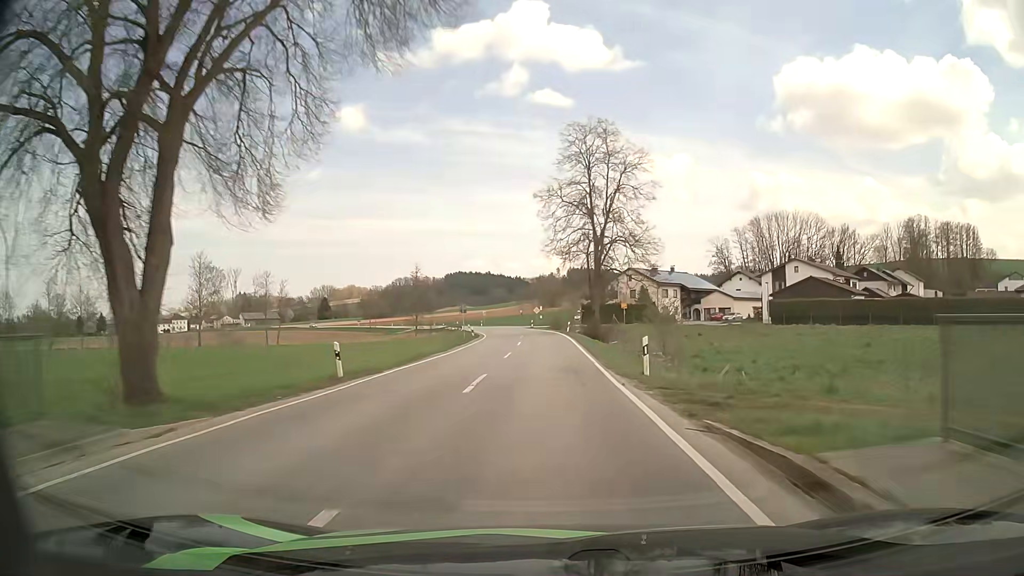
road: secondary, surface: asphalt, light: Day
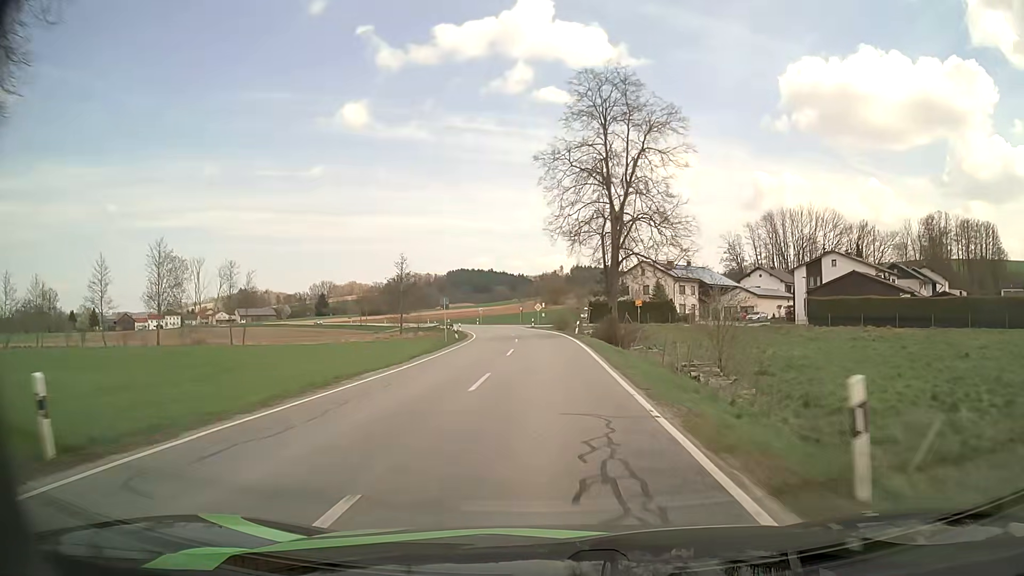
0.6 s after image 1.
(-0.1, +11.3) m; 0°
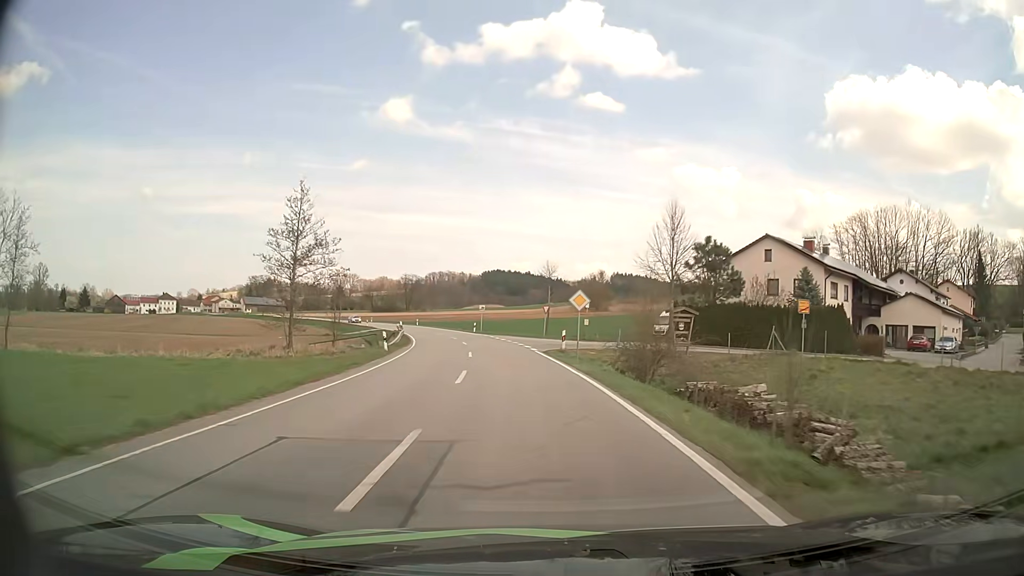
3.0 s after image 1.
(-0.7, +43.5) m; -3°
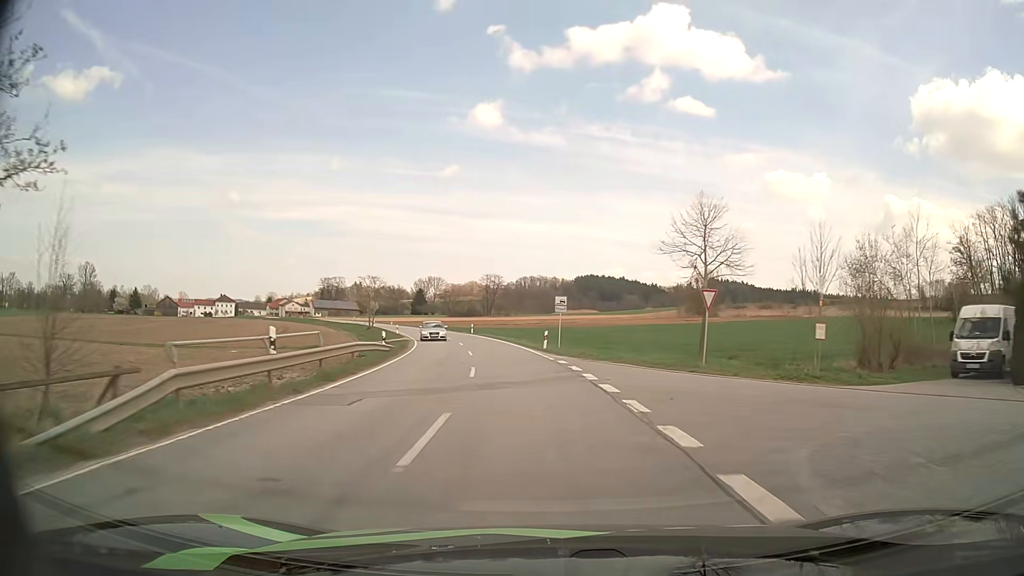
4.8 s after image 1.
(-2.3, +32.0) m; -8°
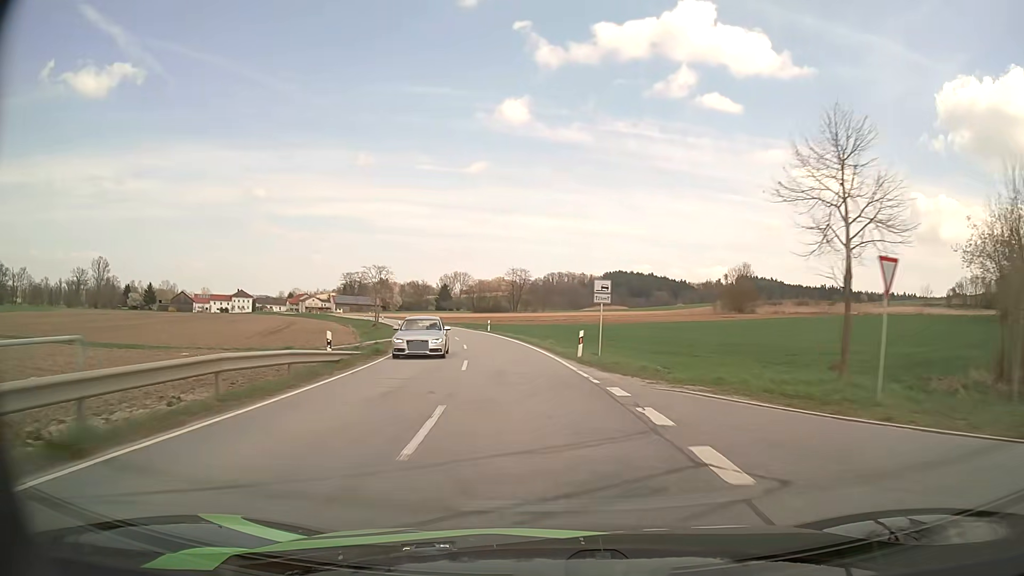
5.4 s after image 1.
(-0.2, +10.8) m; -2°
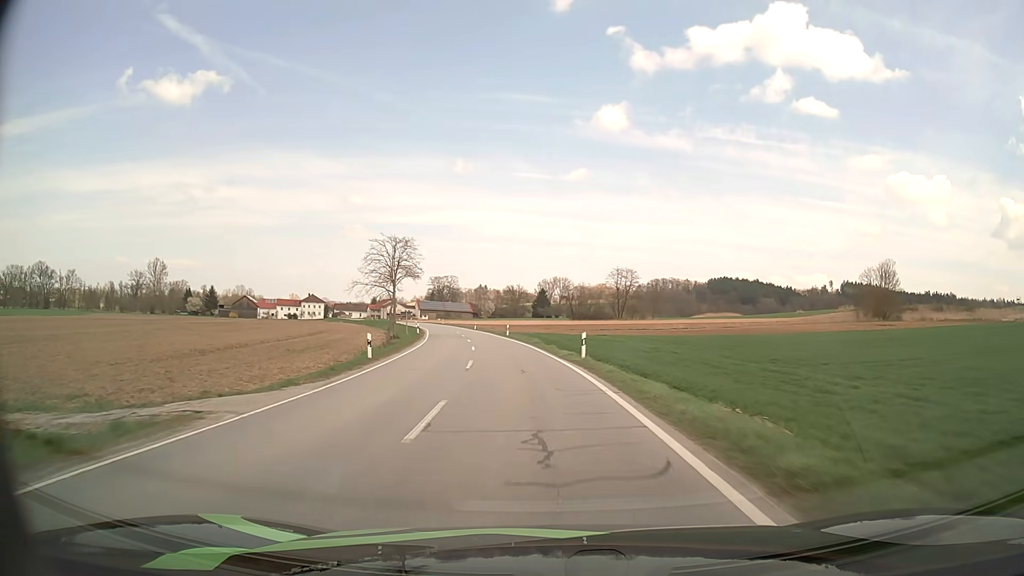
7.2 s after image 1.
(-2.4, +33.1) m; -9°
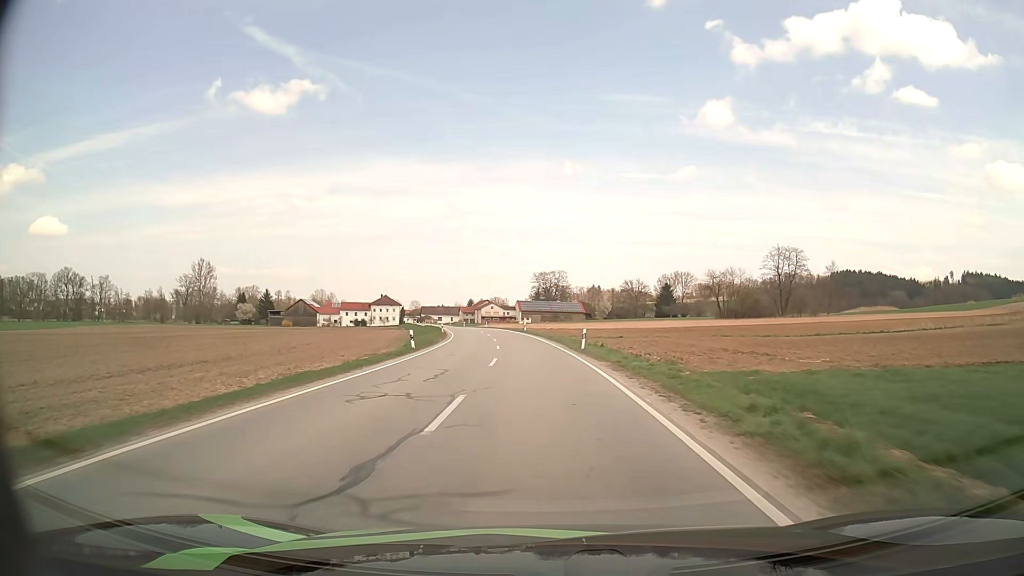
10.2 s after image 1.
(-5.5, +56.6) m; -9°
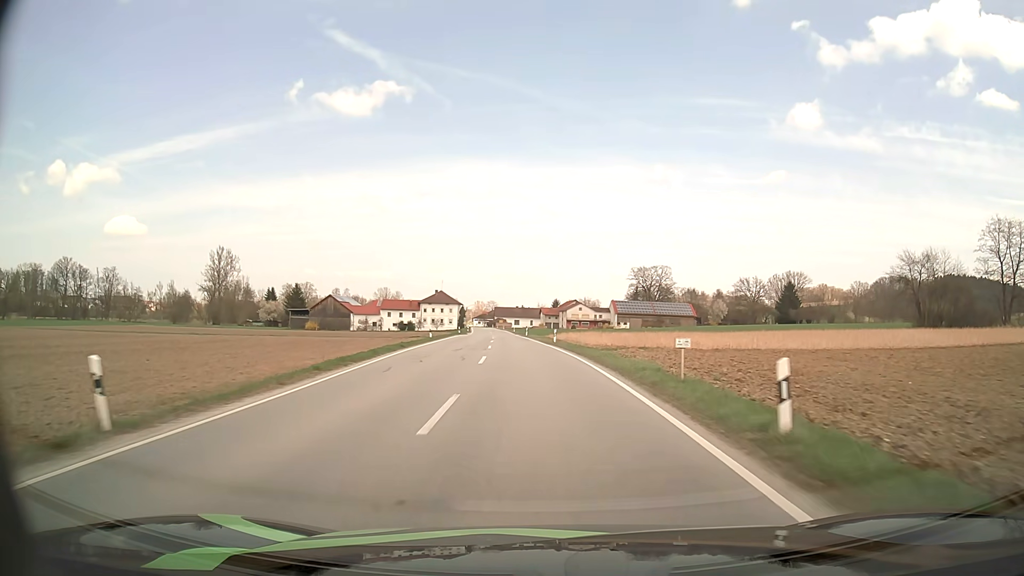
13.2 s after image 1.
(-3.6, +56.8) m; -8°
(0, +10) (0, +20) (-1, +30) (-2, +40) (-2, +50) (-3, +60) (-4, +70) (-5, +80) (-6, +90) (-7, +100) m
